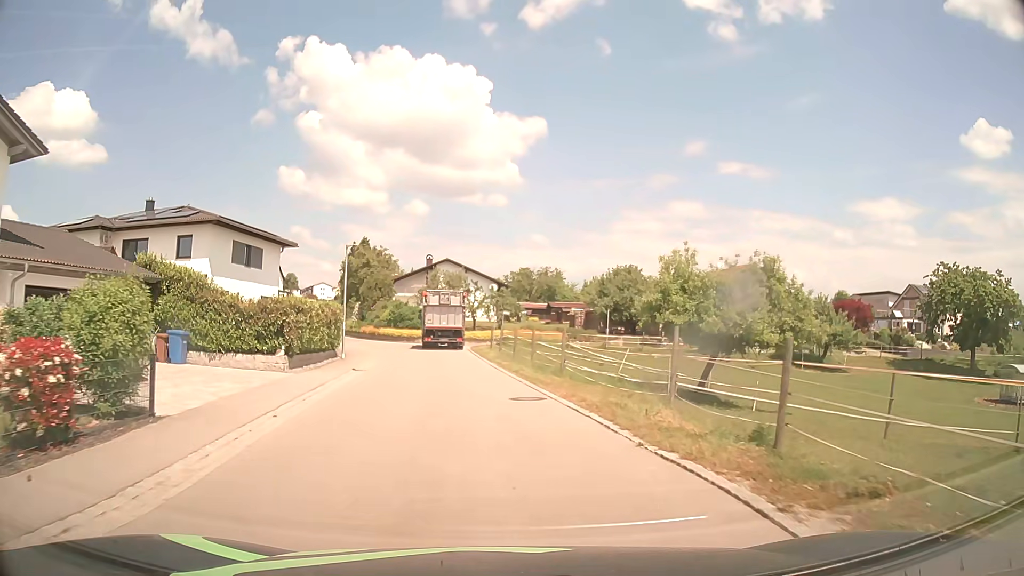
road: residential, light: Day
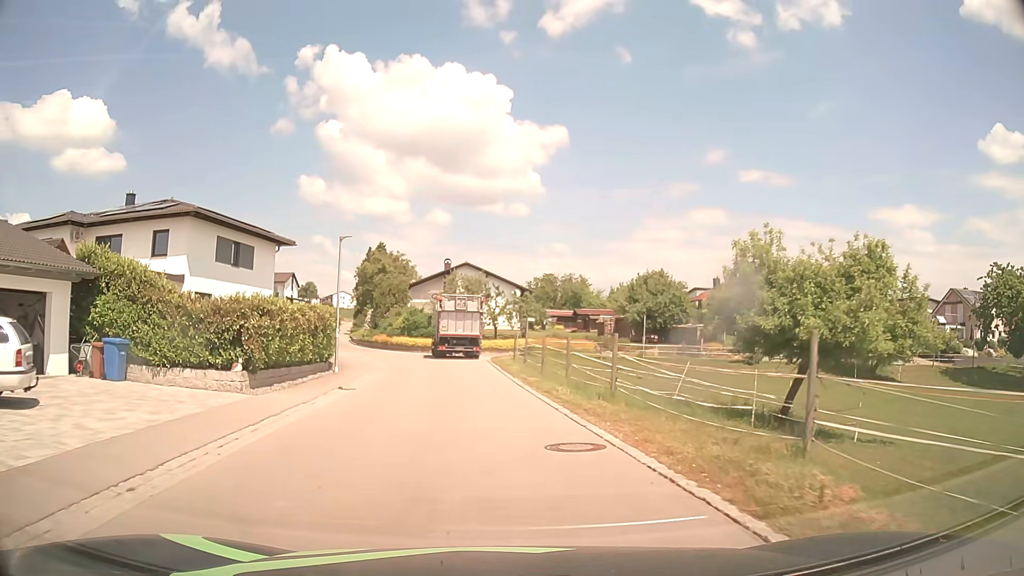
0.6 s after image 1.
(0.0, +5.2) m; -2°
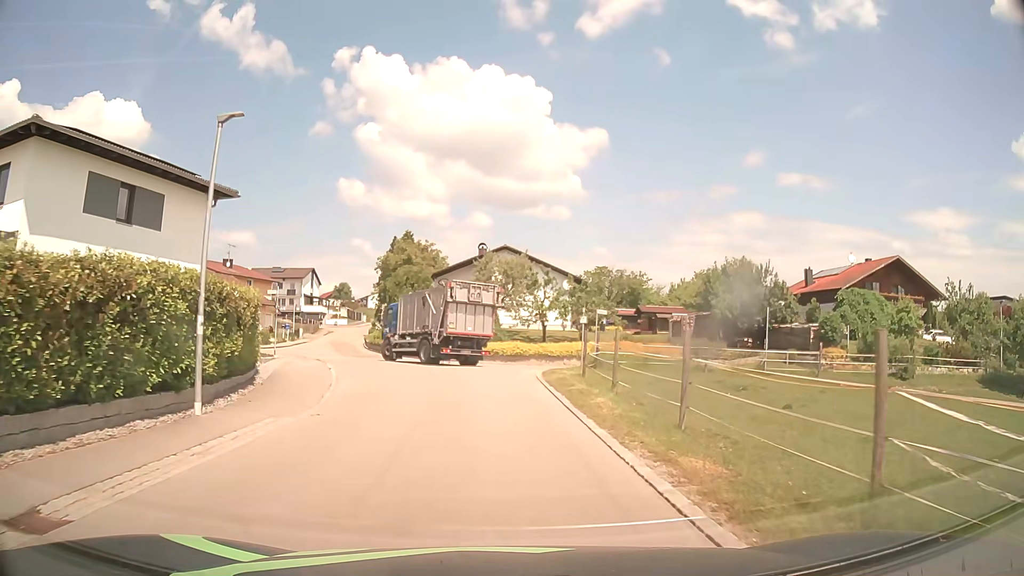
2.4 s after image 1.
(-0.5, +14.8) m; -3°
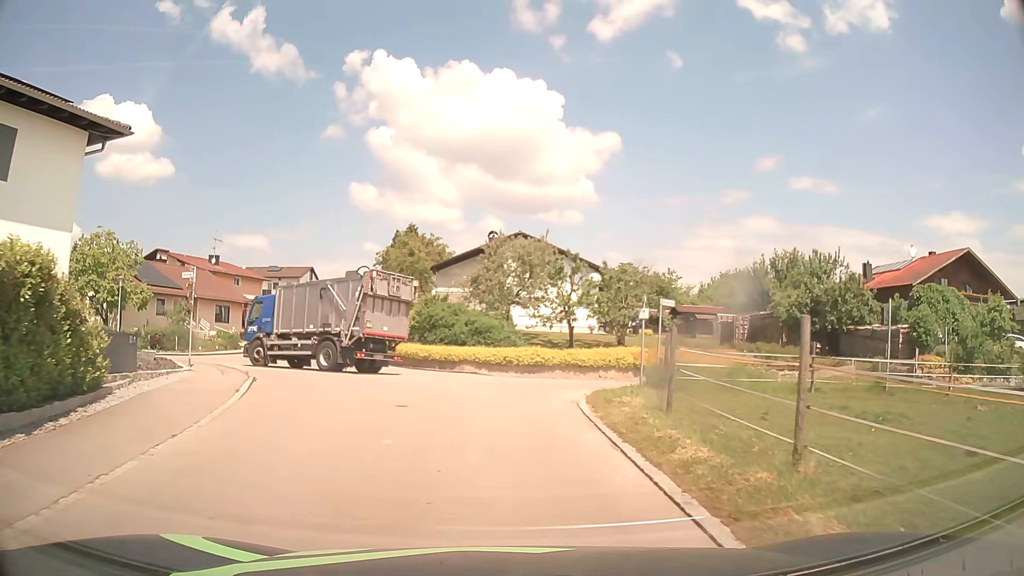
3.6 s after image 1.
(-0.1, +9.3) m; -1°
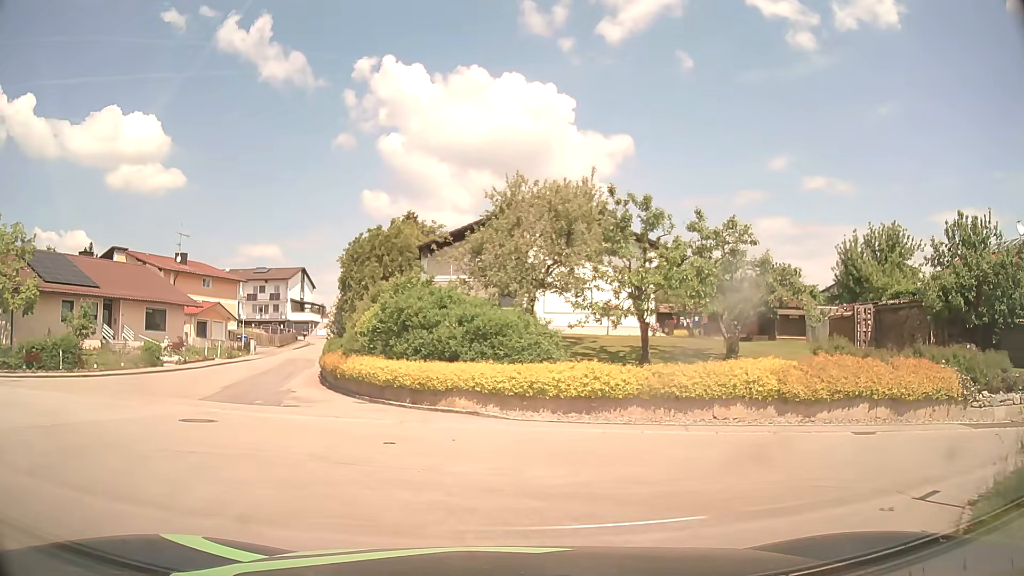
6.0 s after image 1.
(-0.1, +13.6) m; -1°
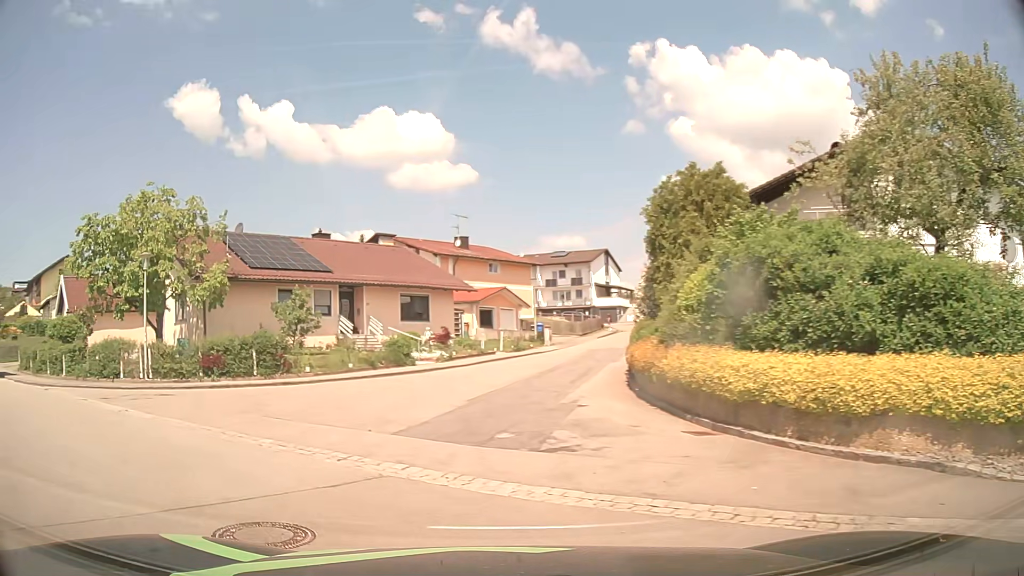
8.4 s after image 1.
(-1.4, +8.4) m; -25°
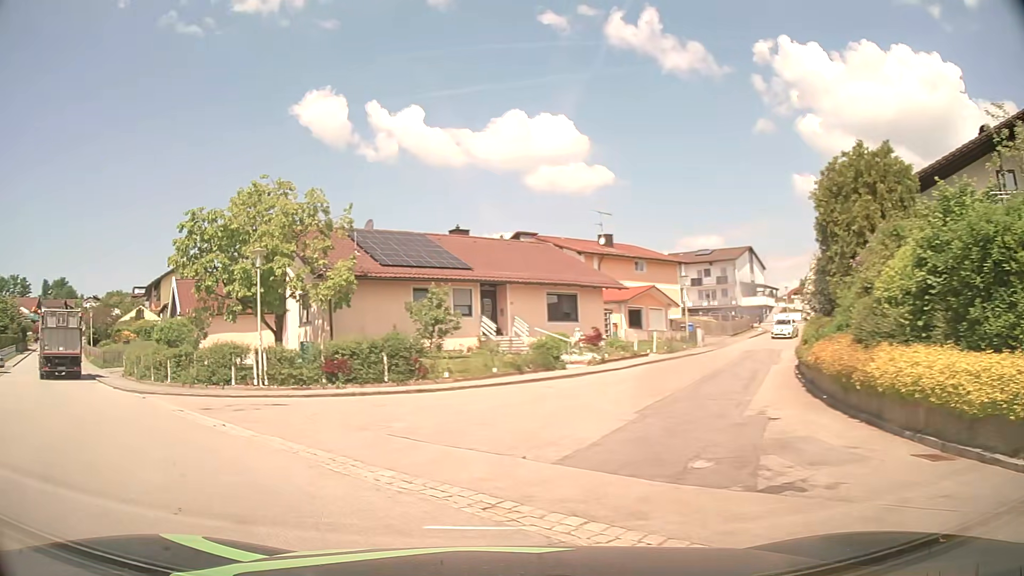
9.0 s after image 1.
(-0.3, +2.4) m; -14°
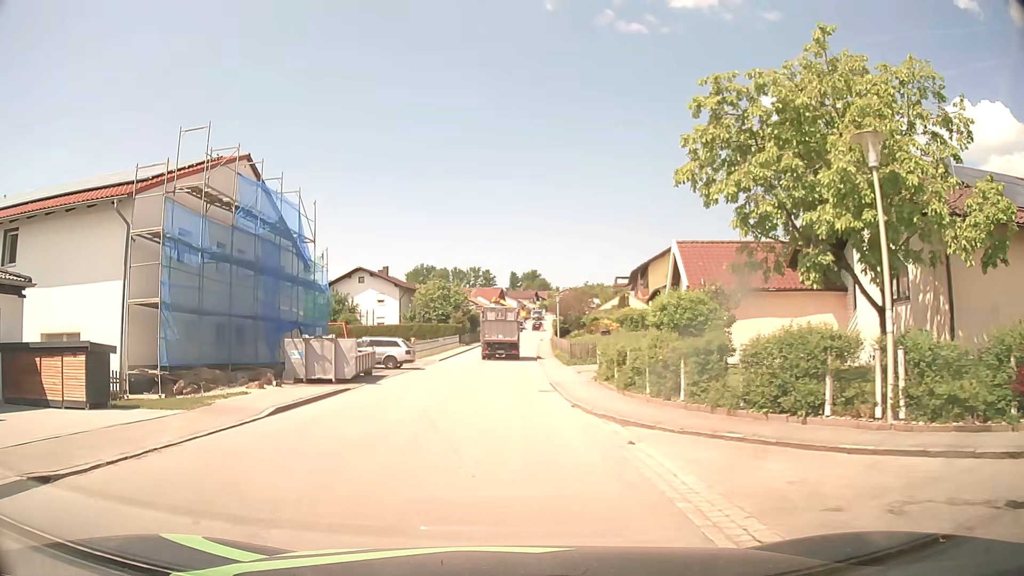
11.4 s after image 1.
(-5.0, +10.9) m; -41°
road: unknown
(0, +10) (0, +20) (0, +30) (0, +40) (+1, +50) (+1, +60) (+1, +70) (+2, +80) (+3, +90) (+4, +100) m
